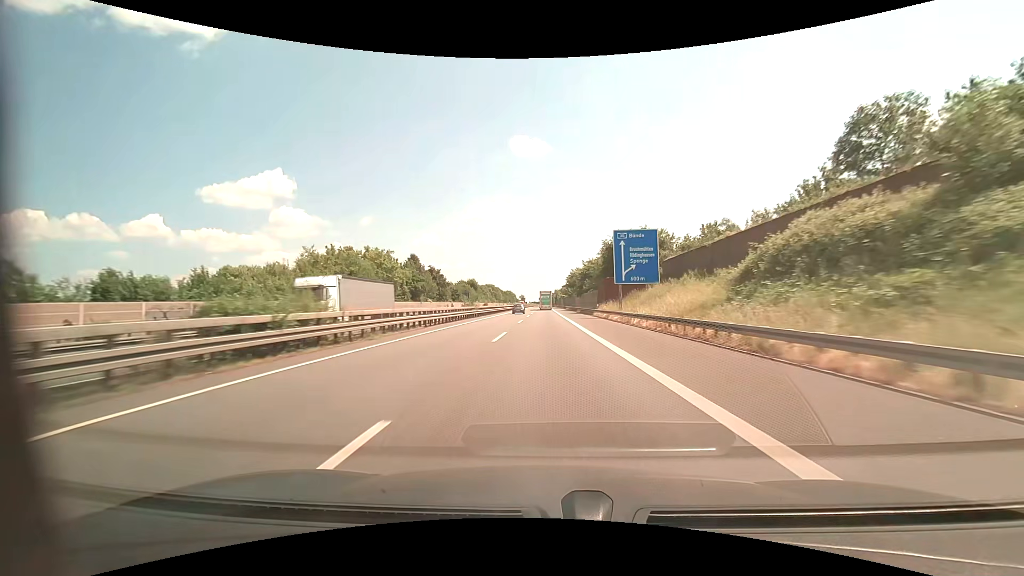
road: motorway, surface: asphalt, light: Day
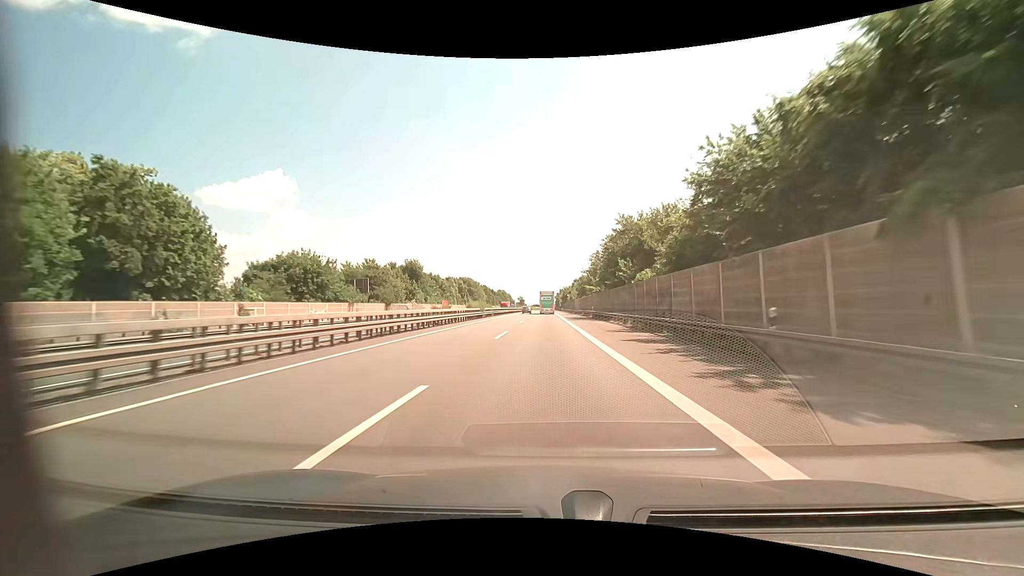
(+0.1, +88.6) m; 0°
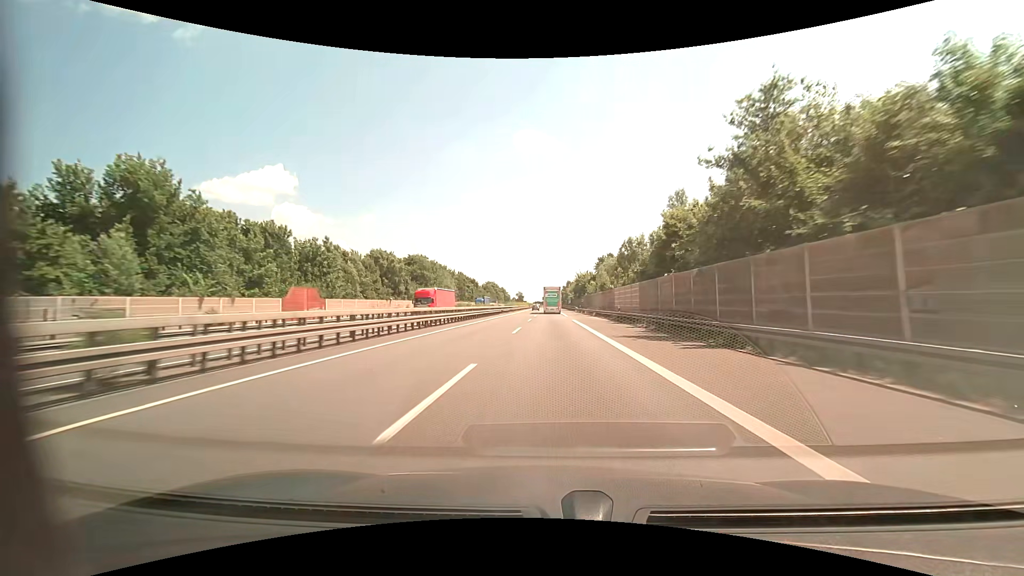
(-0.4, +70.0) m; 0°
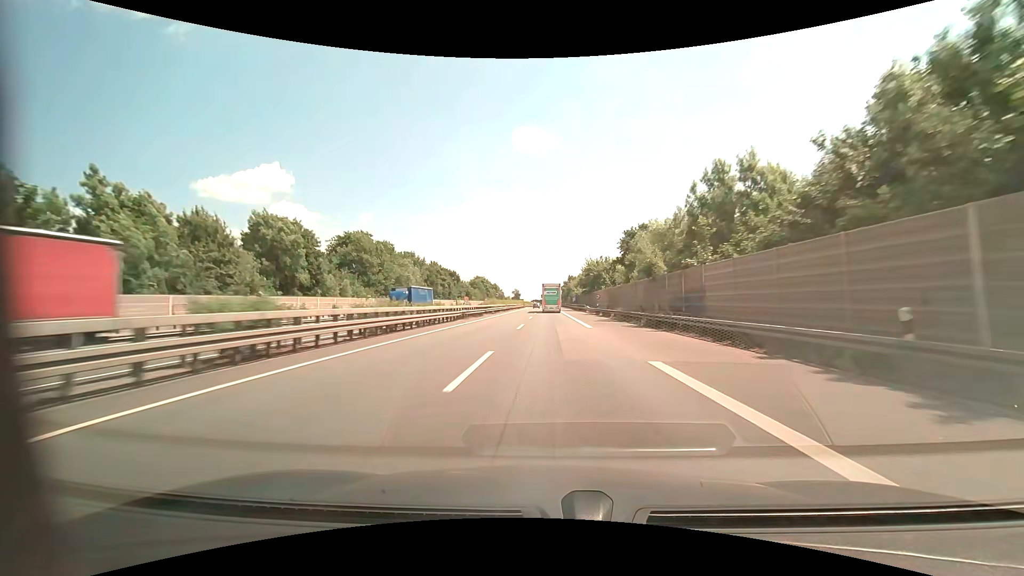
(+0.1, +33.7) m; 0°
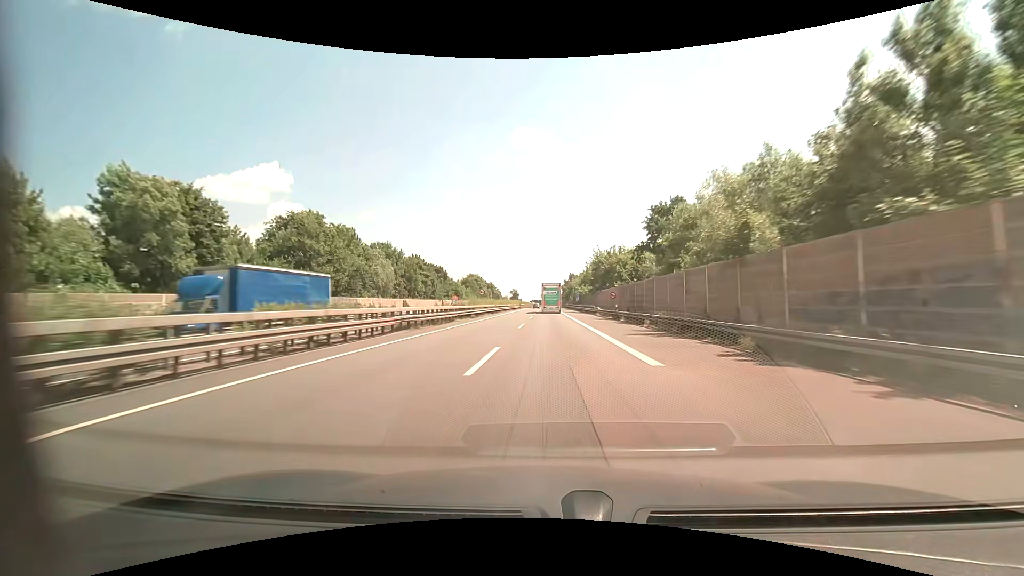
(+0.1, +16.5) m; 0°
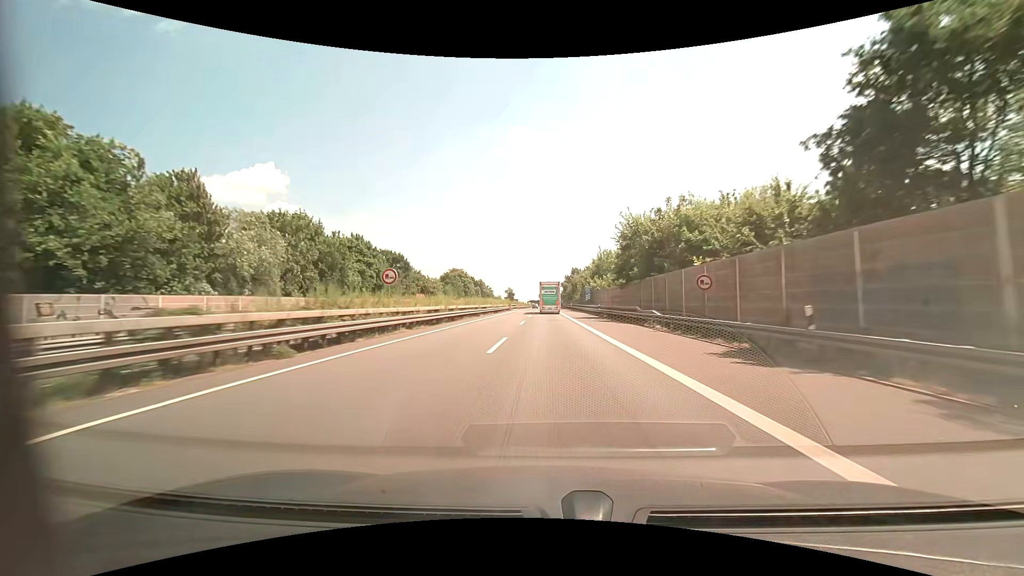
(+0.1, +32.0) m; 0°
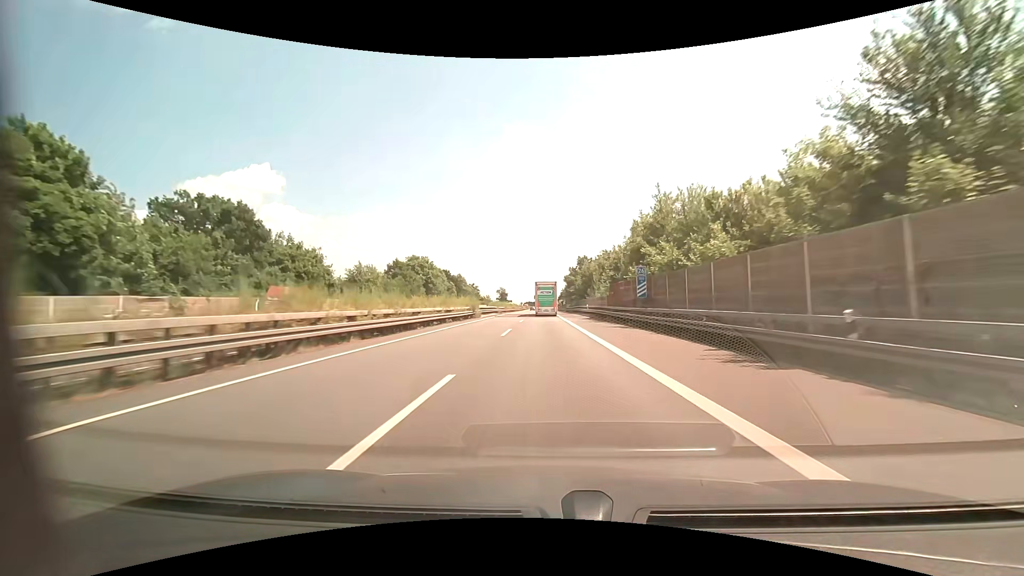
(+0.1, +46.2) m; 0°
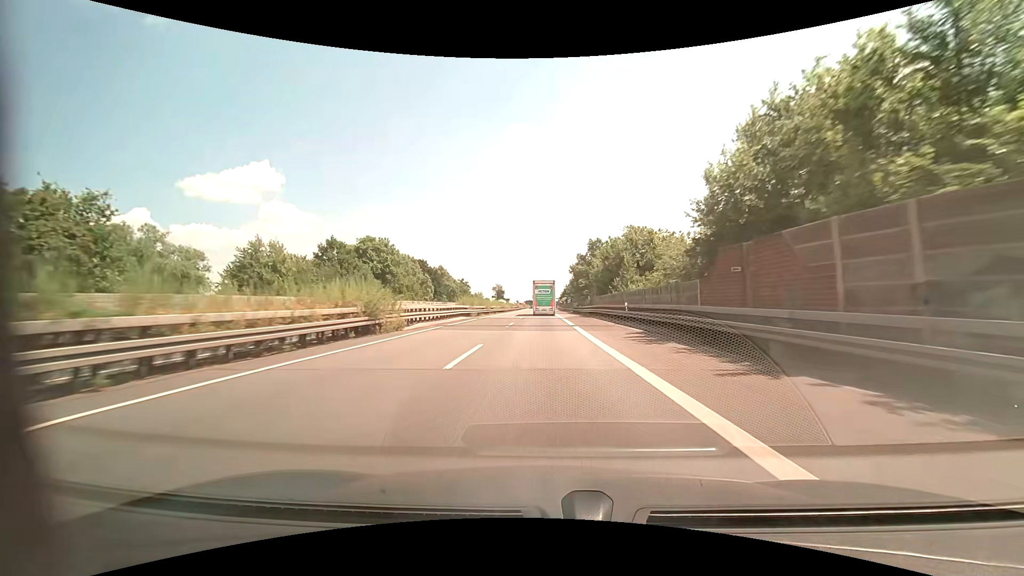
(0.0, +29.6) m; 0°
(0, +10) (0, +20) (0, +30) (0, +40) (0, +50) (0, +60) (-1, +70) (-1, +80) (-1, +90) (-1, +100) m
